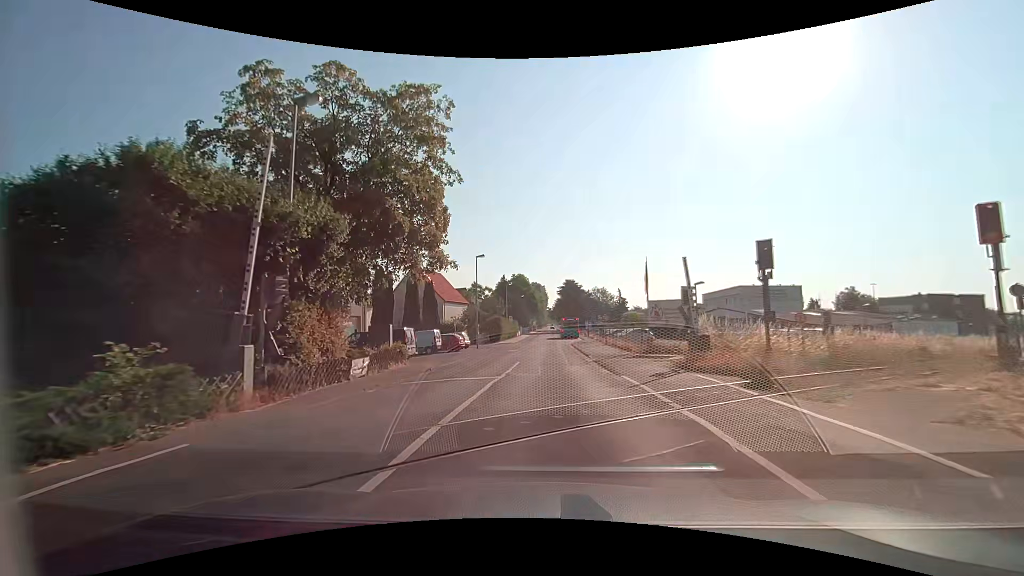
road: unclassified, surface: asphalt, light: Day
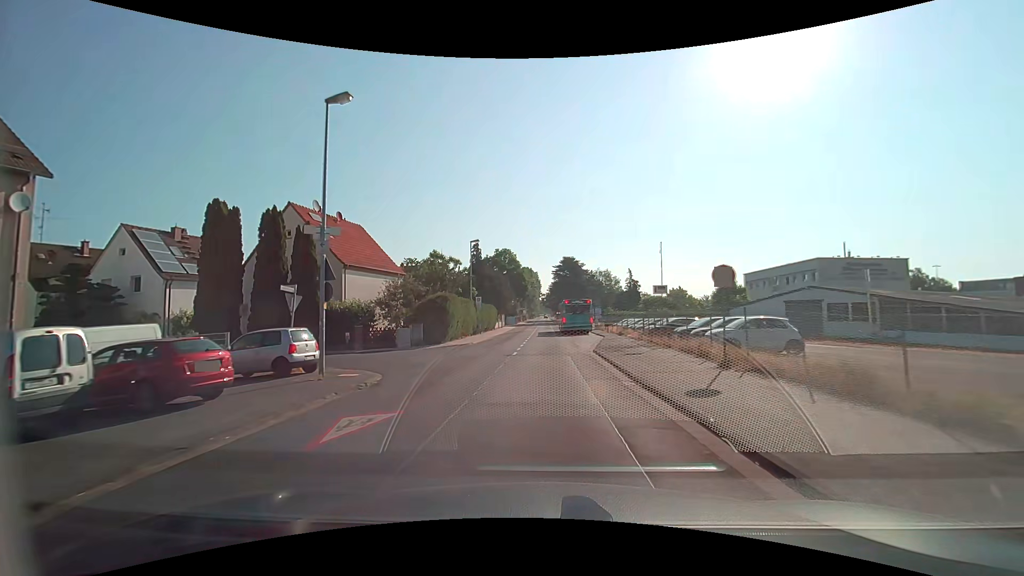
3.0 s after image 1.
(+0.2, +29.9) m; 0°
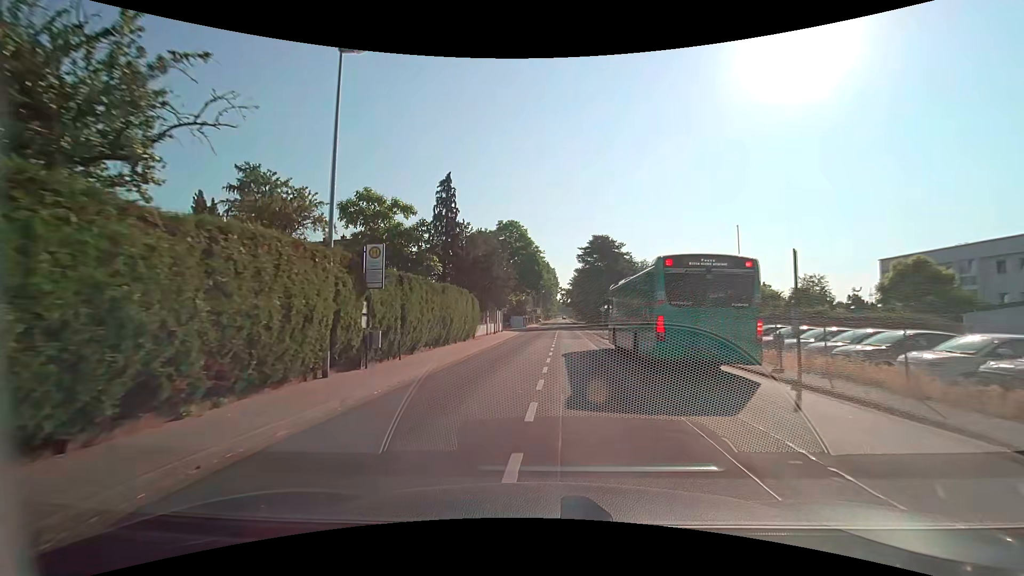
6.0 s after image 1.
(-0.3, +31.2) m; -2°
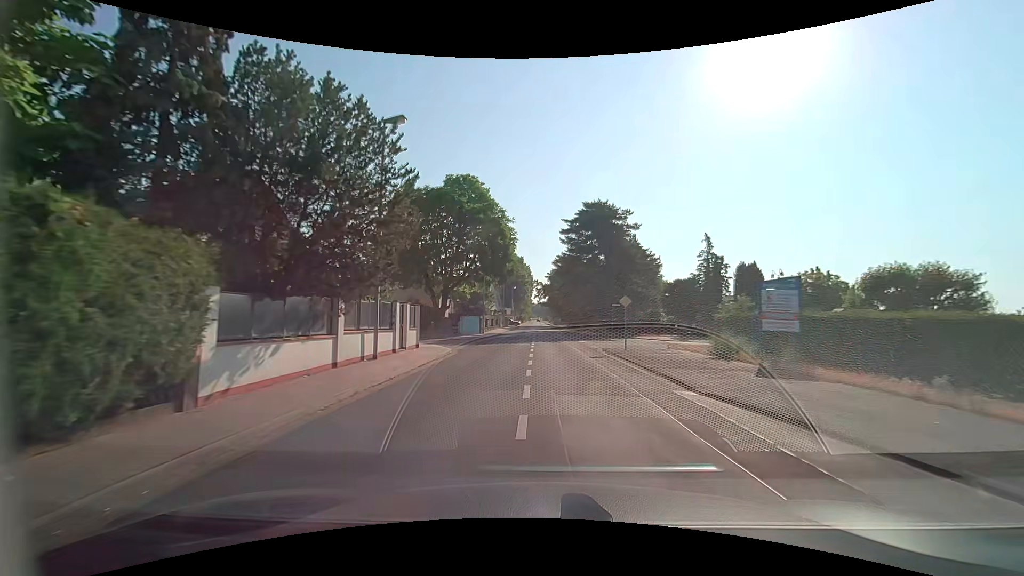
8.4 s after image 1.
(+0.7, +24.9) m; +3°
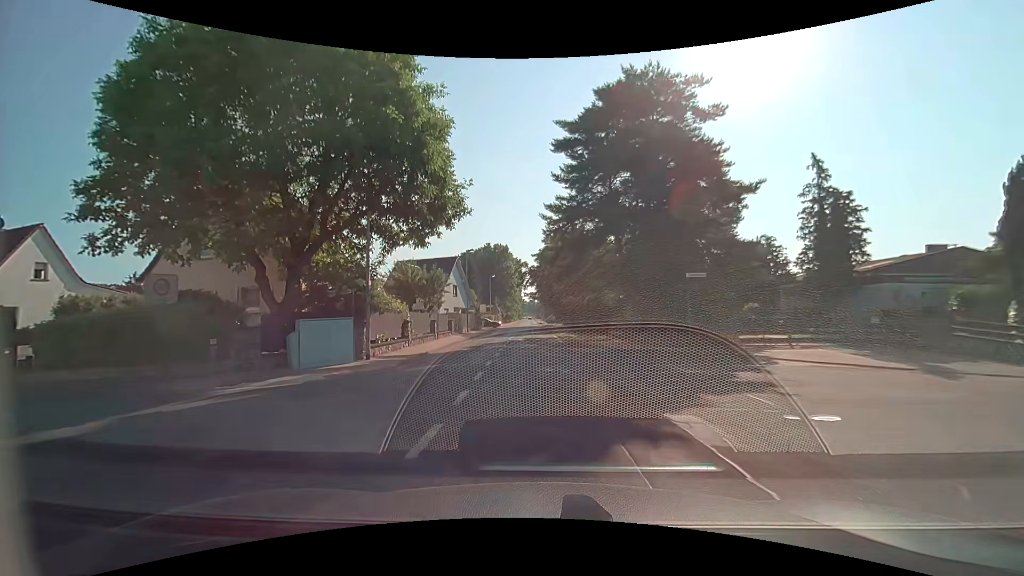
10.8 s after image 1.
(+0.8, +28.2) m; +1°
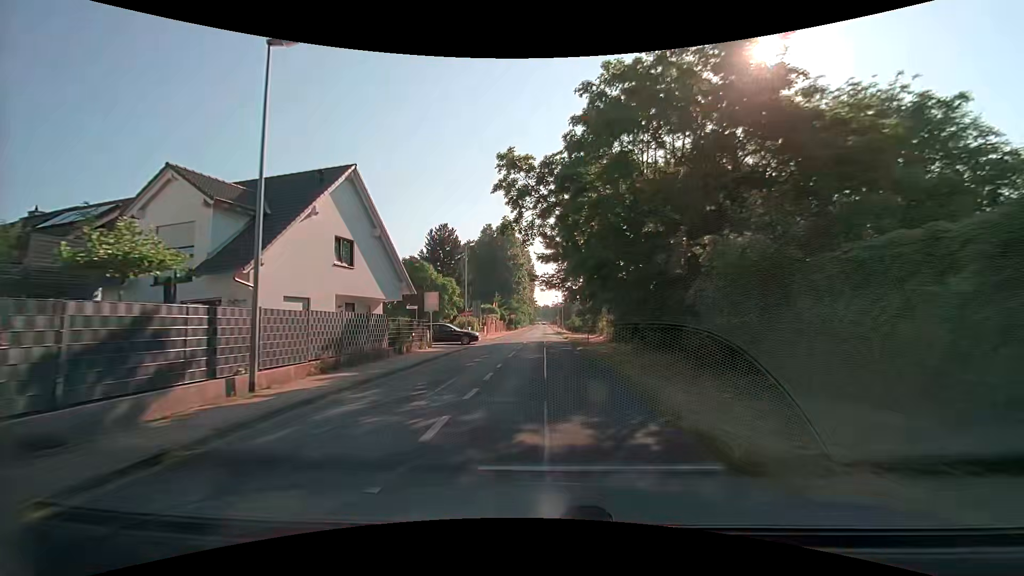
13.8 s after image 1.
(-0.8, +38.9) m; -1°
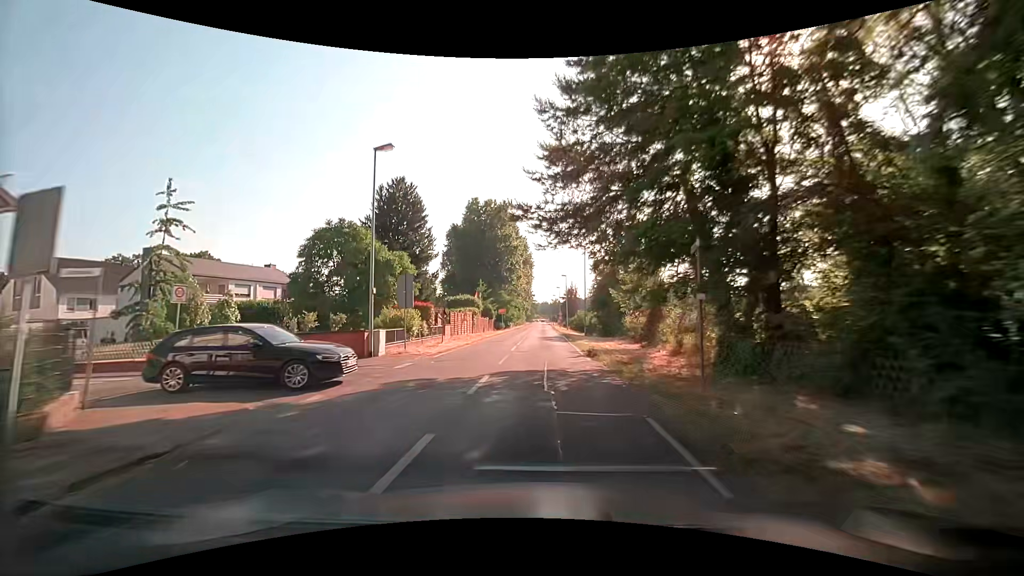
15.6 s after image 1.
(-0.1, +23.2) m; +1°
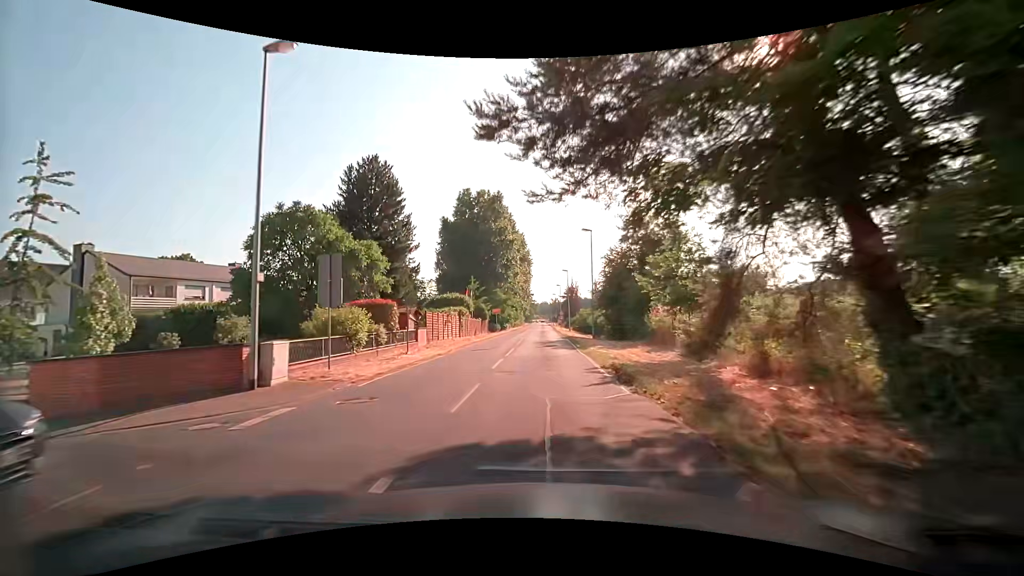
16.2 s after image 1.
(0.0, +7.7) m; 0°
(0, +10) (0, +20) (-1, +30) (-1, +40) (-1, +50) (-1, +60) (-1, +70) (-1, +80) (-2, +90) (-2, +100) m
